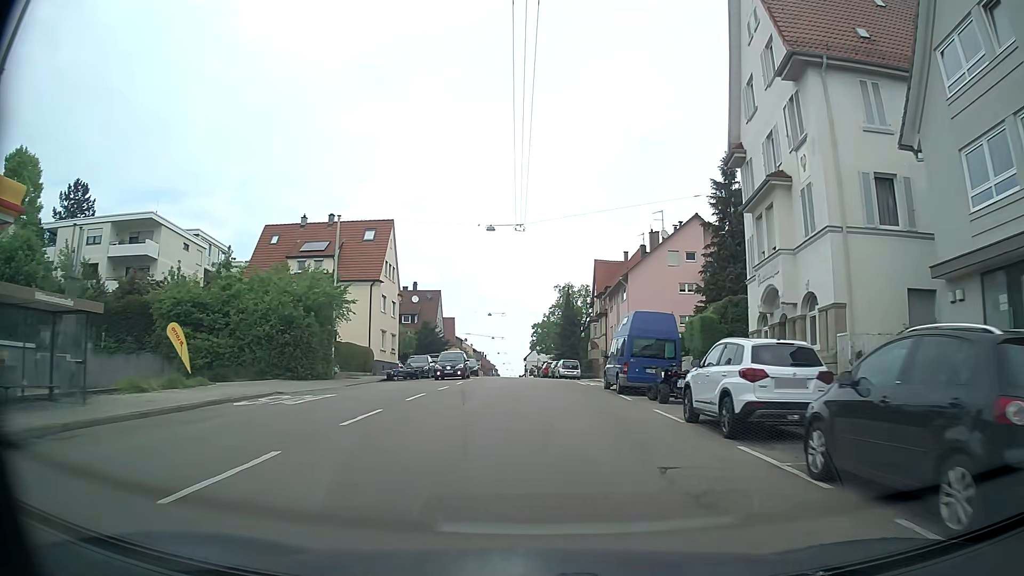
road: secondary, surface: asphalt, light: Day
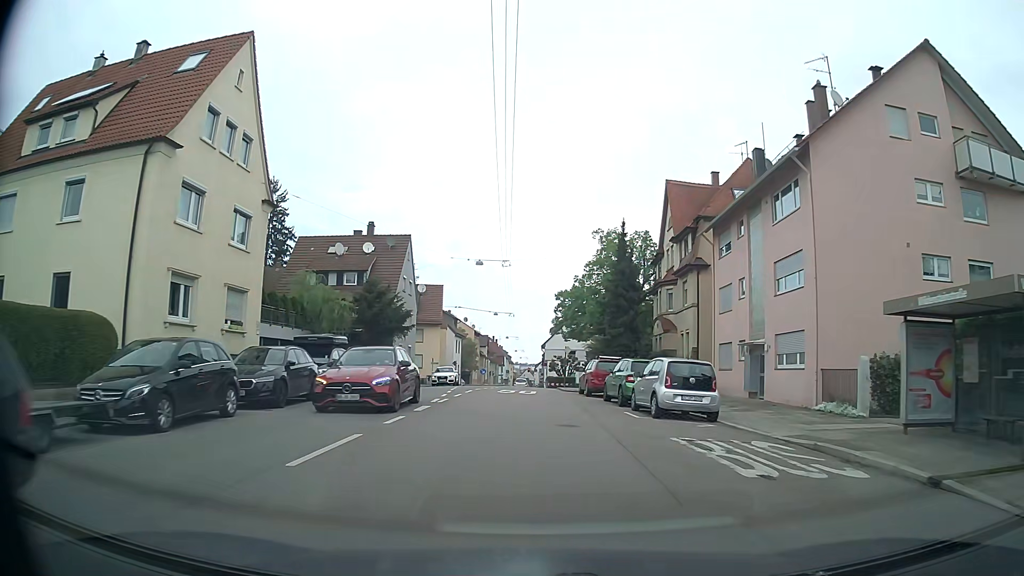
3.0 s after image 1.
(-0.6, +34.3) m; -1°
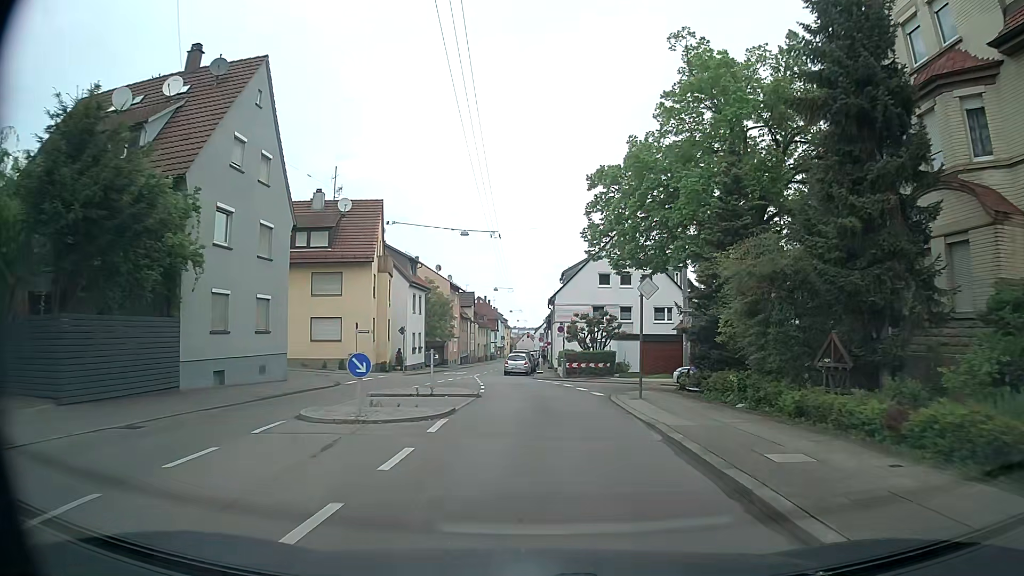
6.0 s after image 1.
(-0.4, +32.3) m; 0°
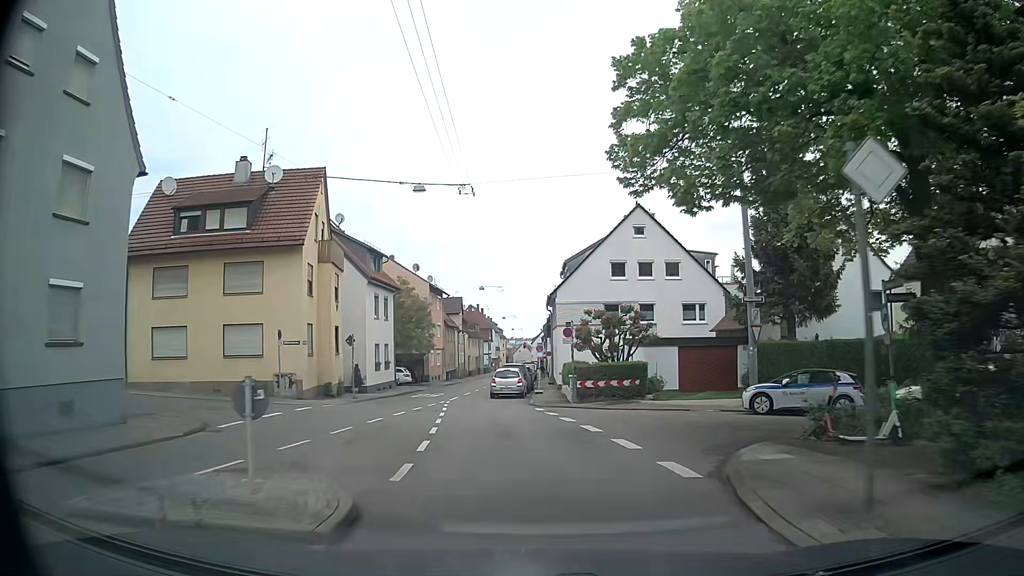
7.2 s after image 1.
(+0.1, +12.0) m; +1°
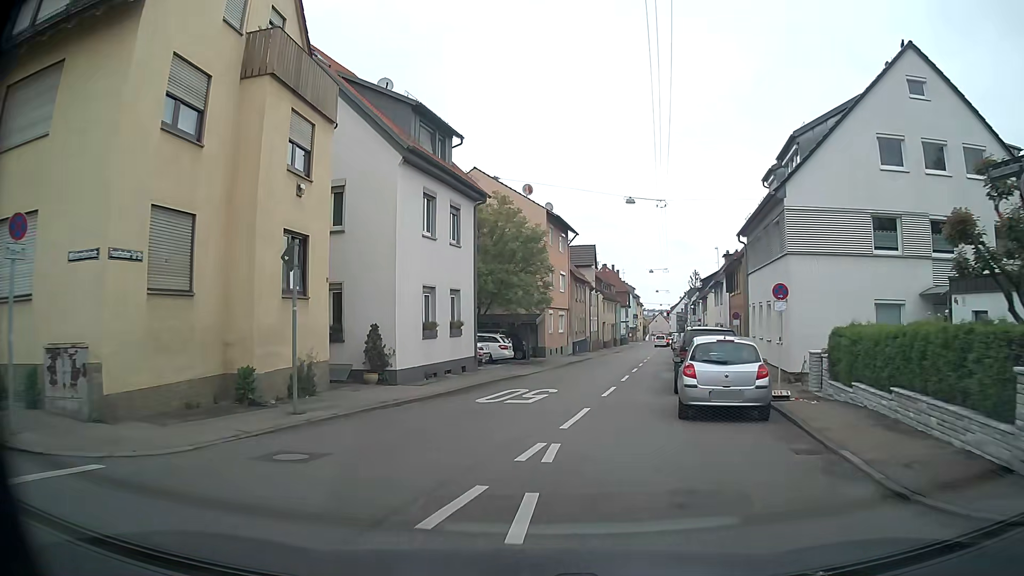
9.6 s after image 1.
(-2.2, +21.2) m; -11°
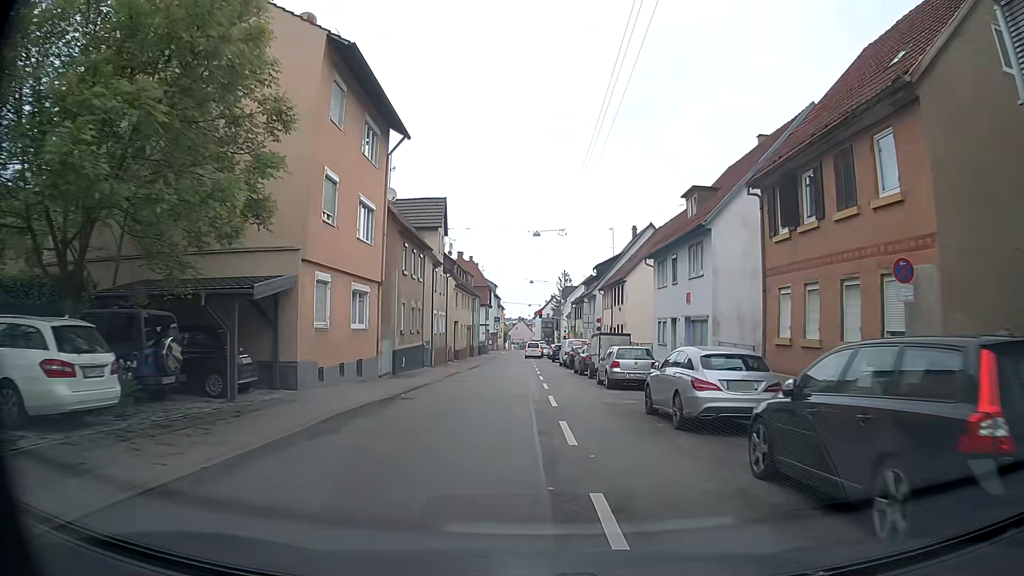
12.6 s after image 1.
(+2.5, +25.7) m; +12°
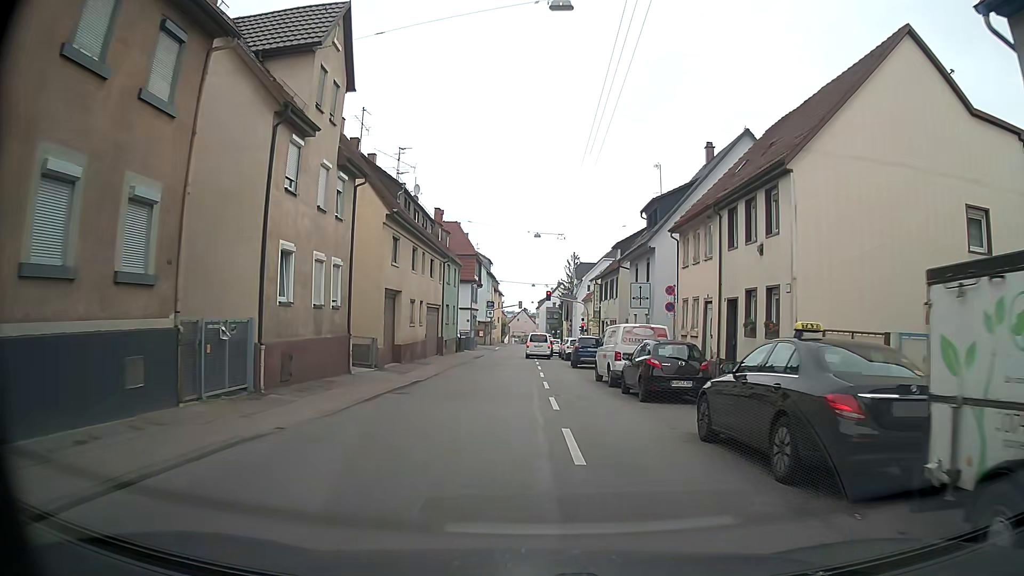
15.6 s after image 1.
(-0.1, +26.0) m; +1°
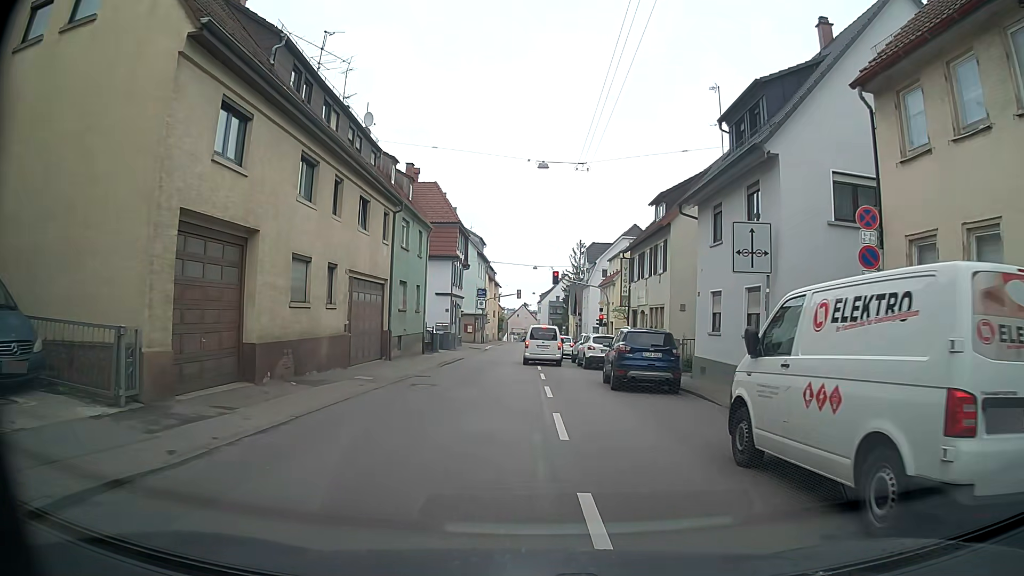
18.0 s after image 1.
(-0.3, +16.3) m; -2°
